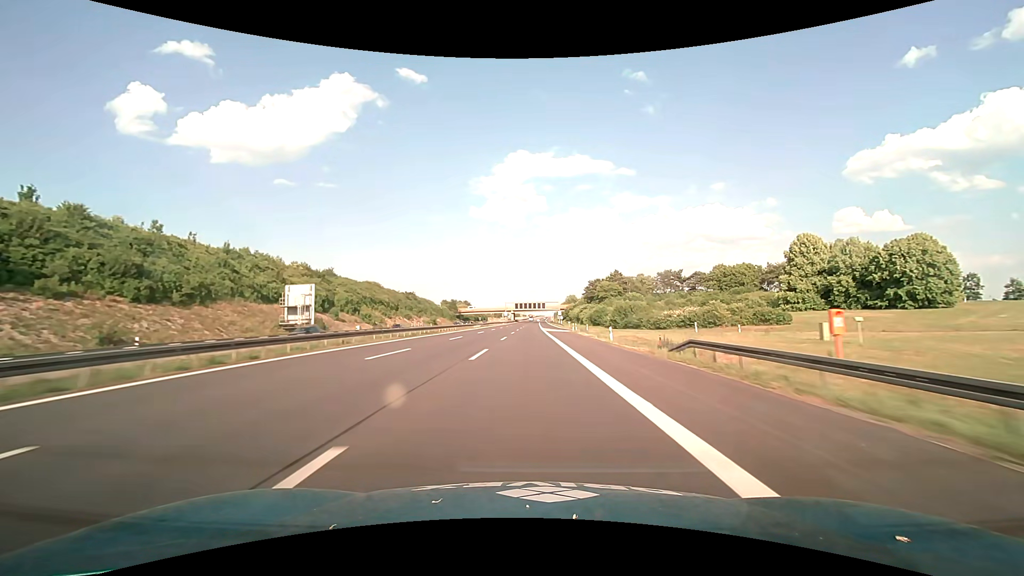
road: motorway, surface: asphalt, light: Day
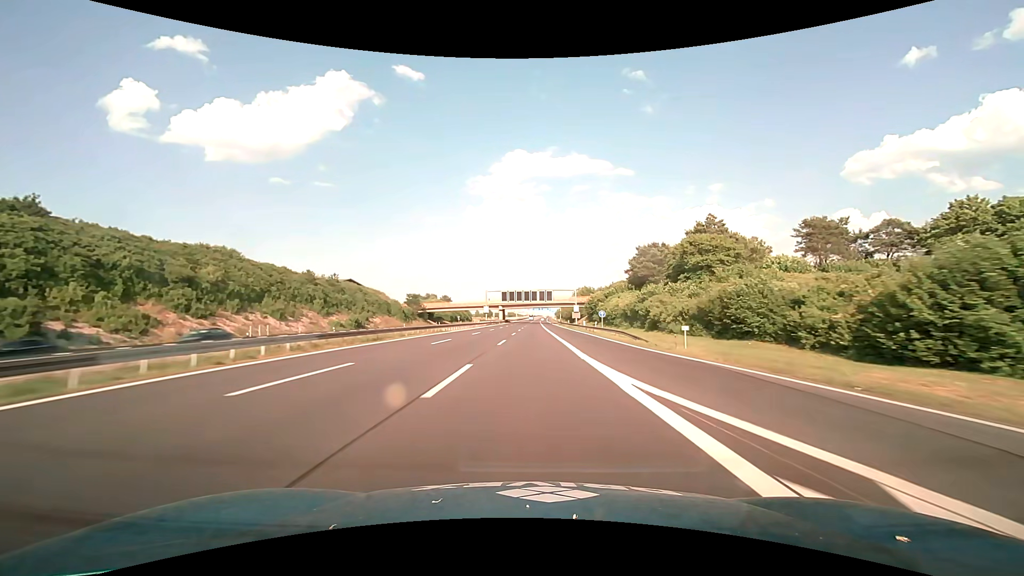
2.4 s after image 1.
(+0.1, +80.6) m; 0°
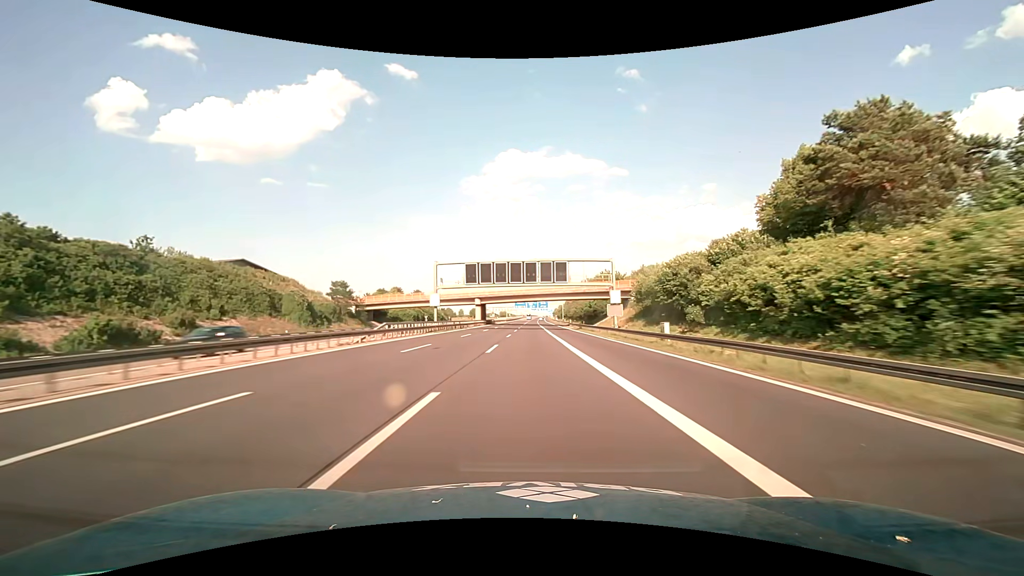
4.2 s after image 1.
(+0.4, +60.4) m; +1°
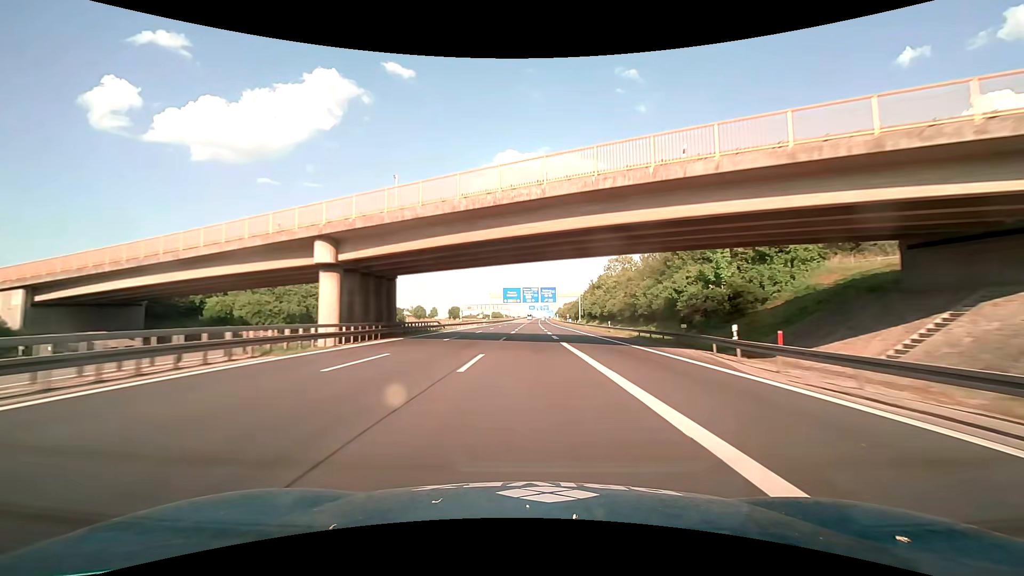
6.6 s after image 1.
(+0.2, +80.5) m; 0°
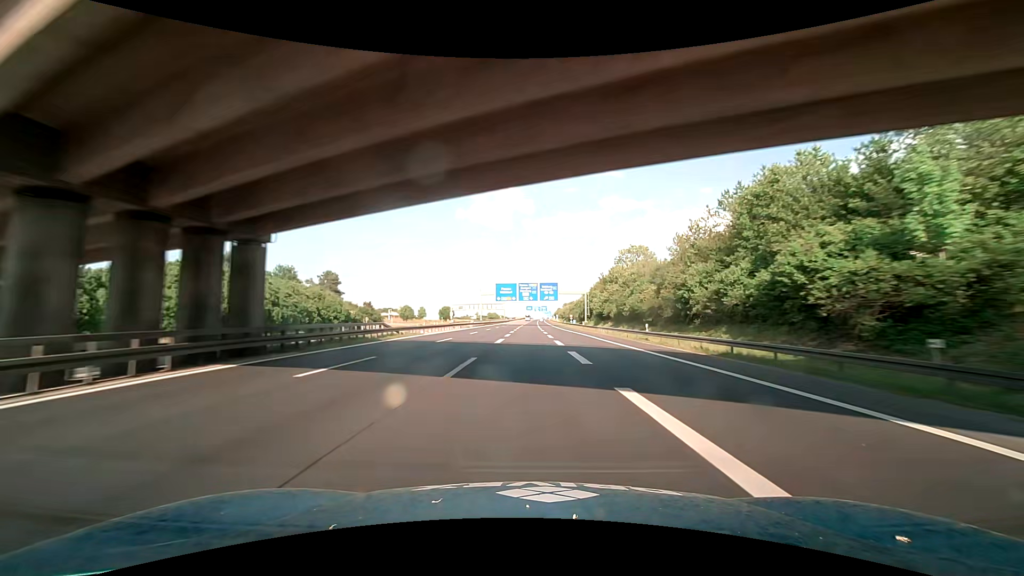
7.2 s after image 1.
(0.0, +20.1) m; 0°
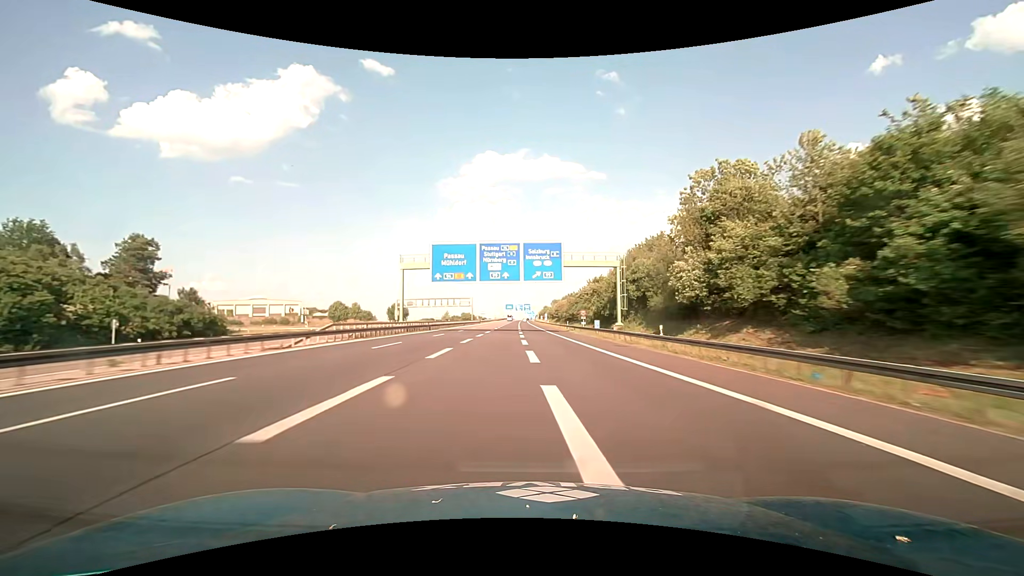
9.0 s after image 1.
(+0.8, +60.3) m; +2°
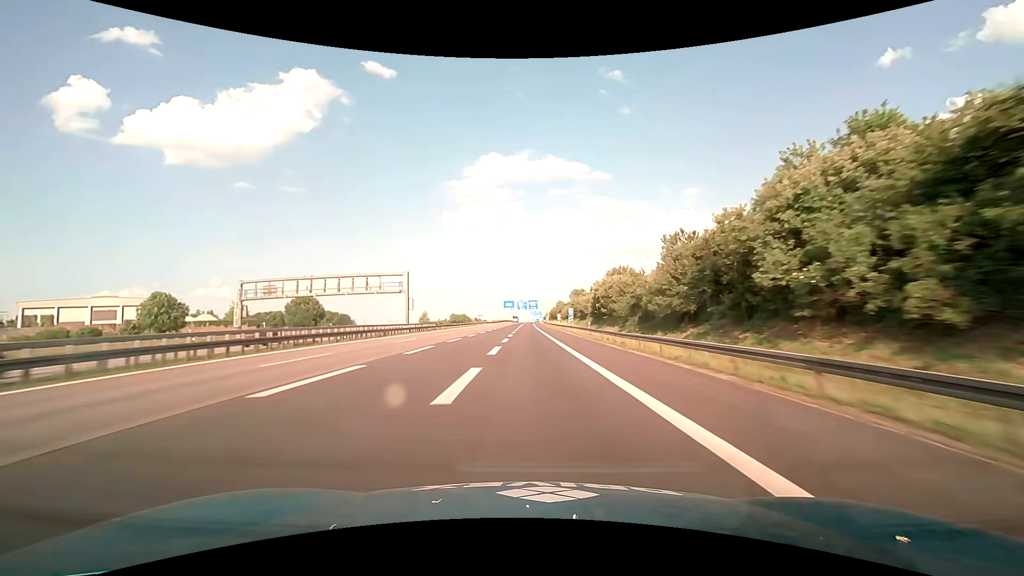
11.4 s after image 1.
(+0.1, +80.5) m; -1°
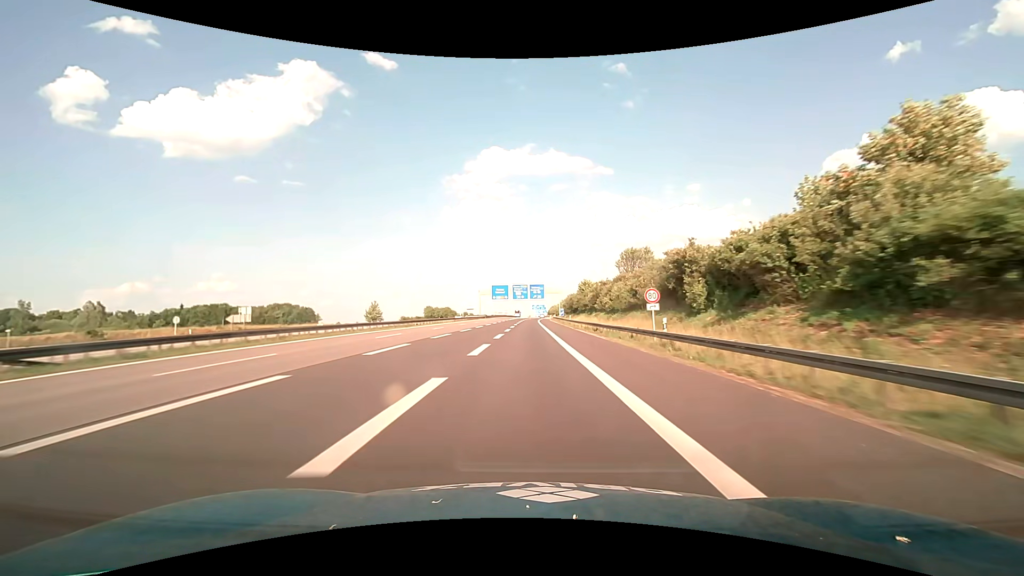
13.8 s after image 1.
(-0.2, +75.1) m; 0°
(0, +10) (0, +20) (0, +30) (0, +40) (0, +50) (0, +60) (0, +70) (0, +80) (0, +90) (0, +100) m
